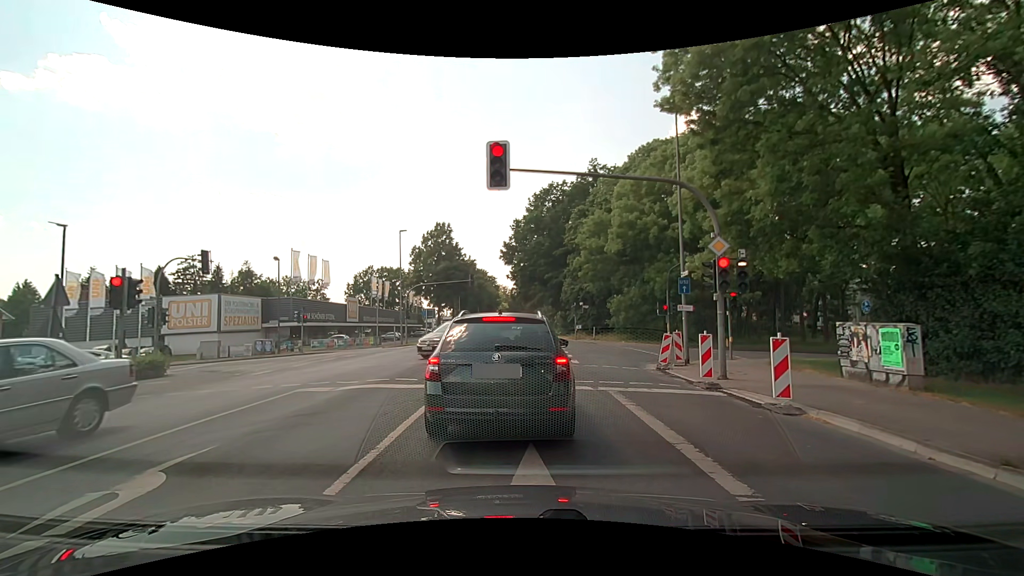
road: secondary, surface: asphalt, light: Day
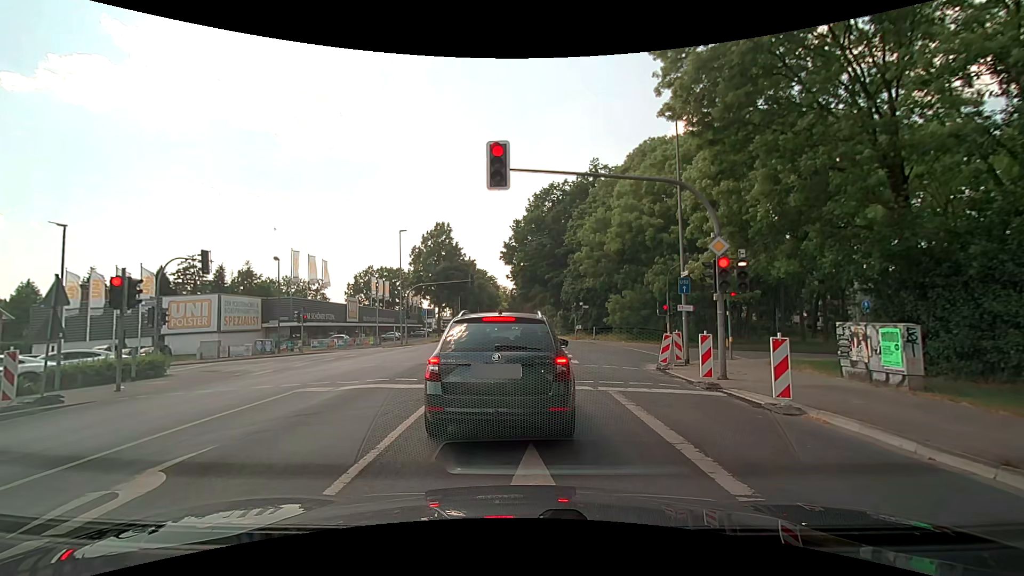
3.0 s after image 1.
(0.0, 0.0) m; 0°
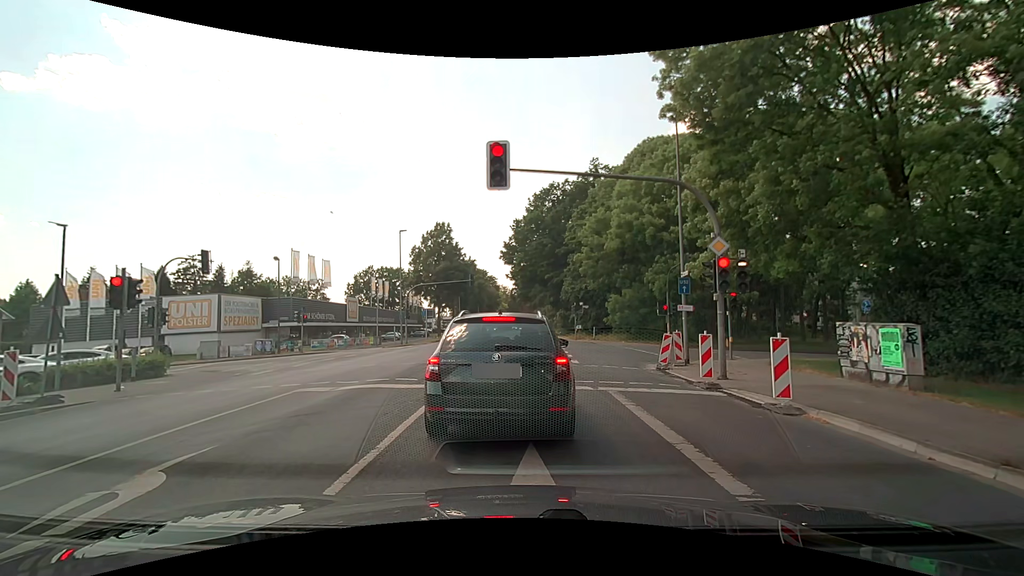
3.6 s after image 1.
(0.0, 0.0) m; 0°
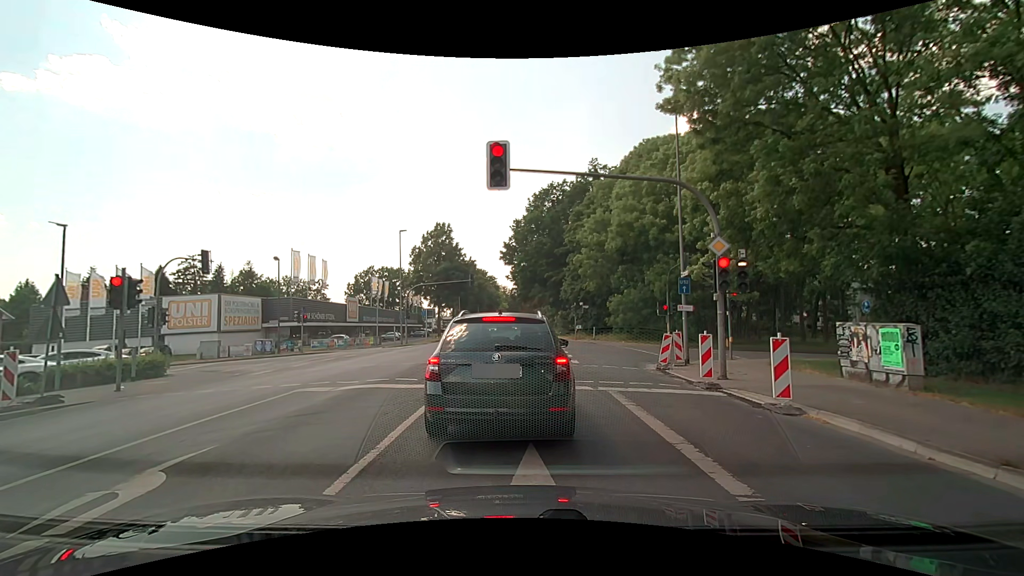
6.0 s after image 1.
(0.0, 0.0) m; 0°
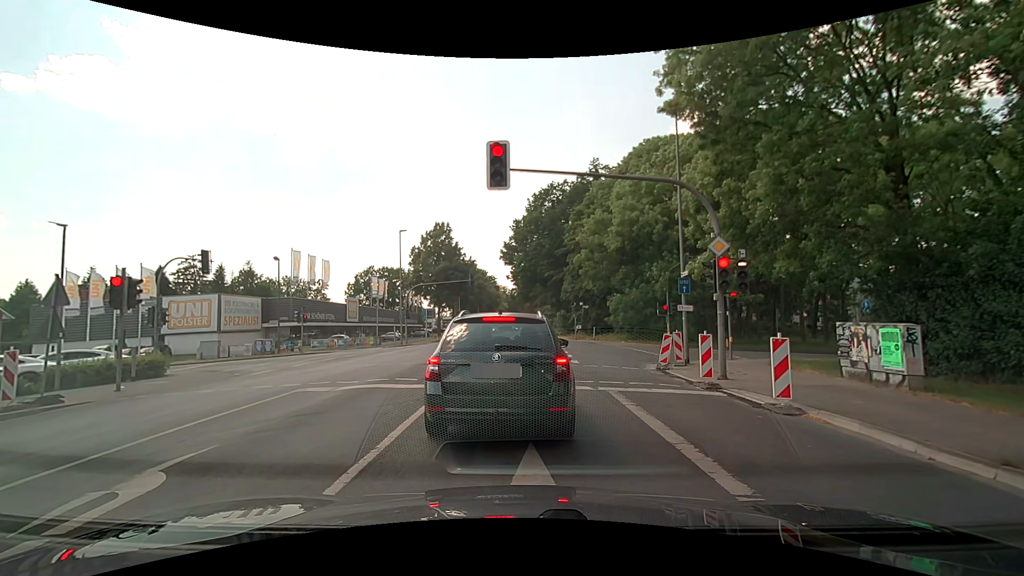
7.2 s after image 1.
(0.0, 0.0) m; 0°
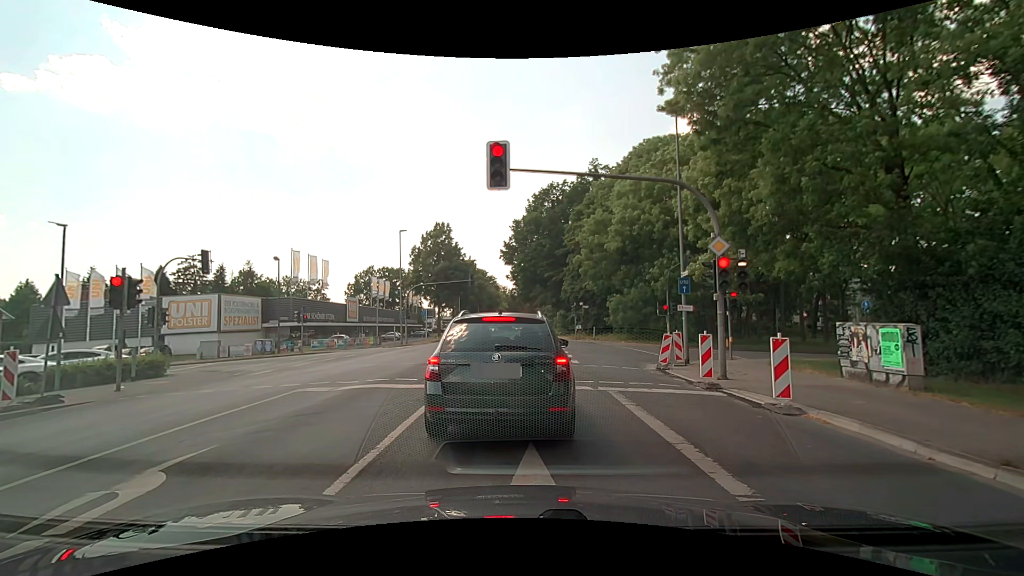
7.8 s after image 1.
(0.0, 0.0) m; 0°
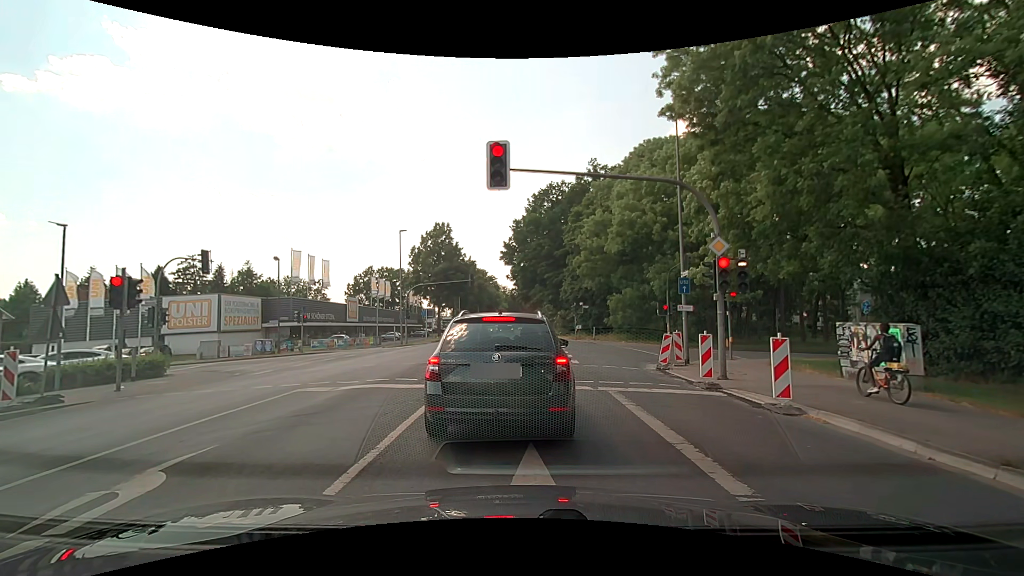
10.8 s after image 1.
(0.0, 0.0) m; 0°
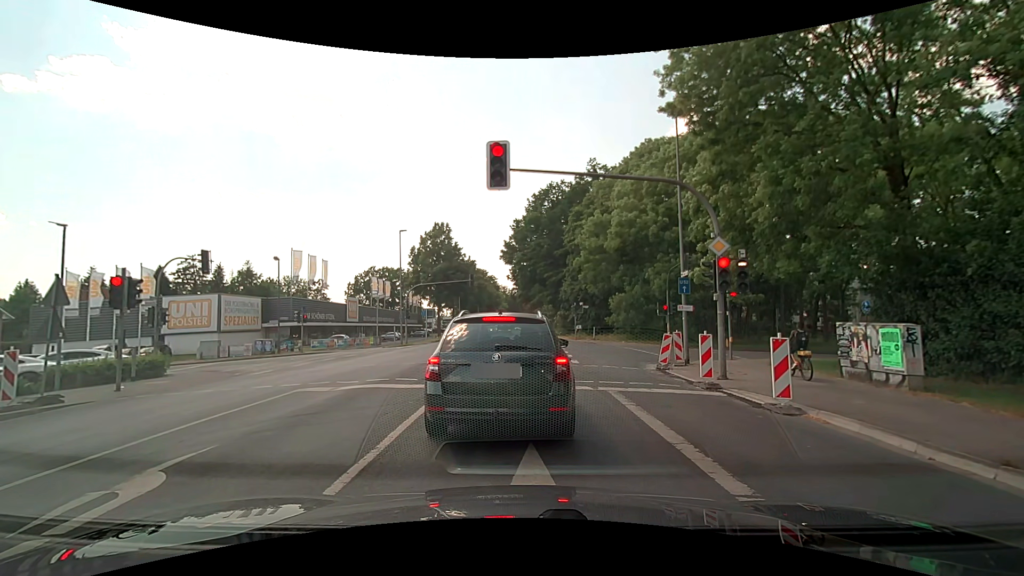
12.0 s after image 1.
(0.0, 0.0) m; 0°
(0, +10) (+1, +20) (+1, +30) (+1, +40) (+2, +50) (+2, +60) (+2, +70) (+2, +80) (+3, +90) (+3, +100) m
